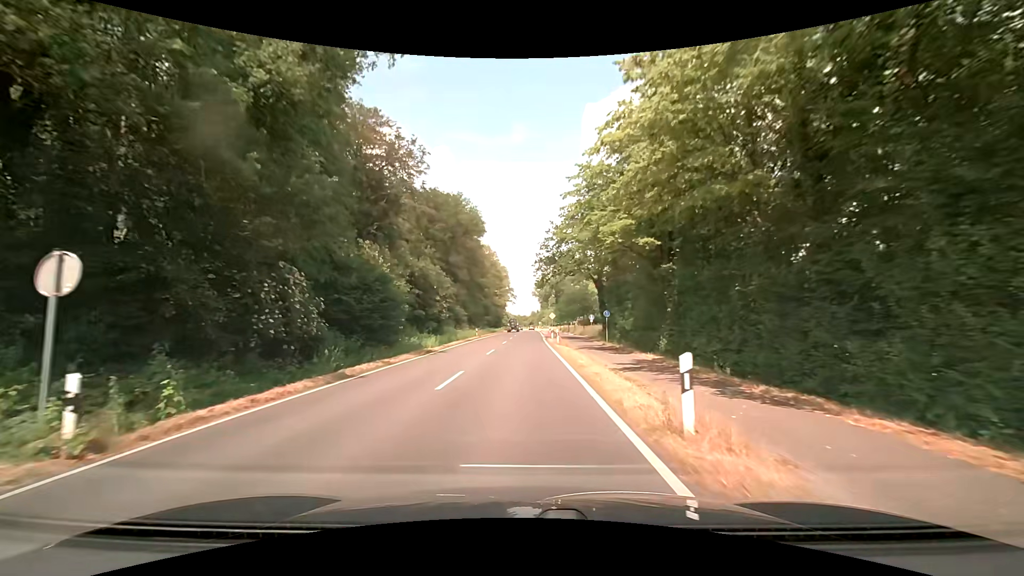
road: secondary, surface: asphalt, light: Day
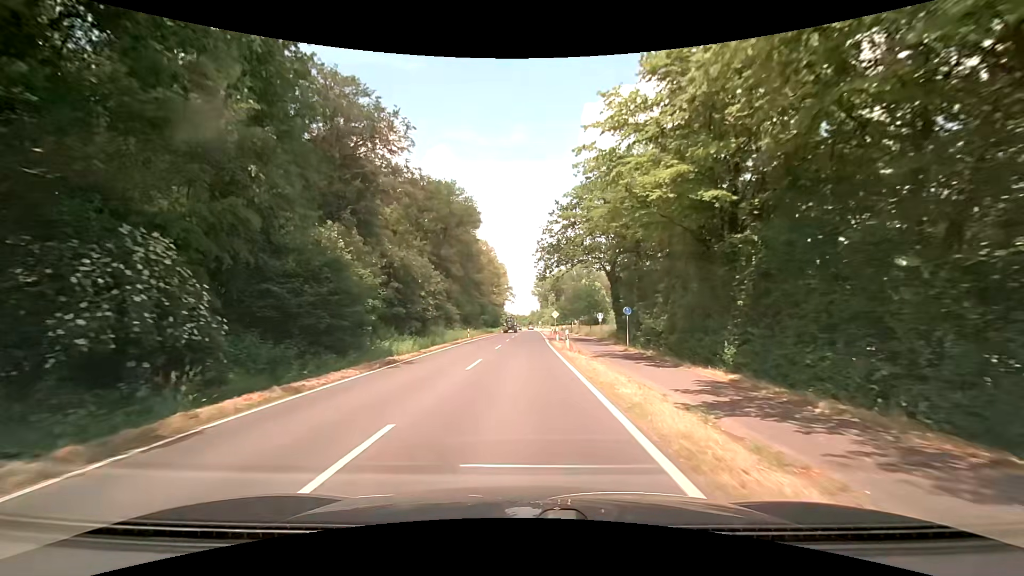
(0.0, +7.7) m; 0°
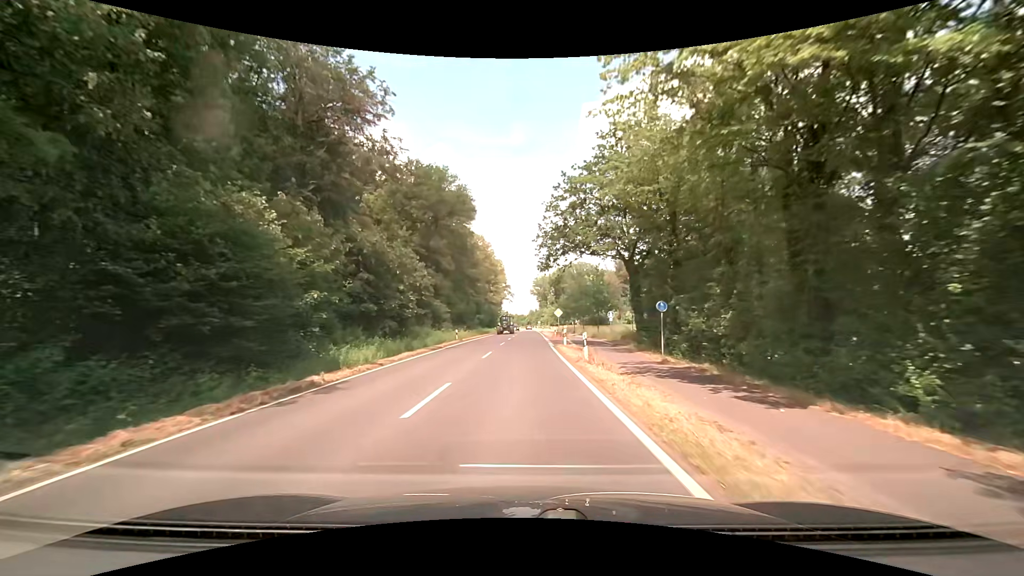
(0.0, +7.7) m; 0°
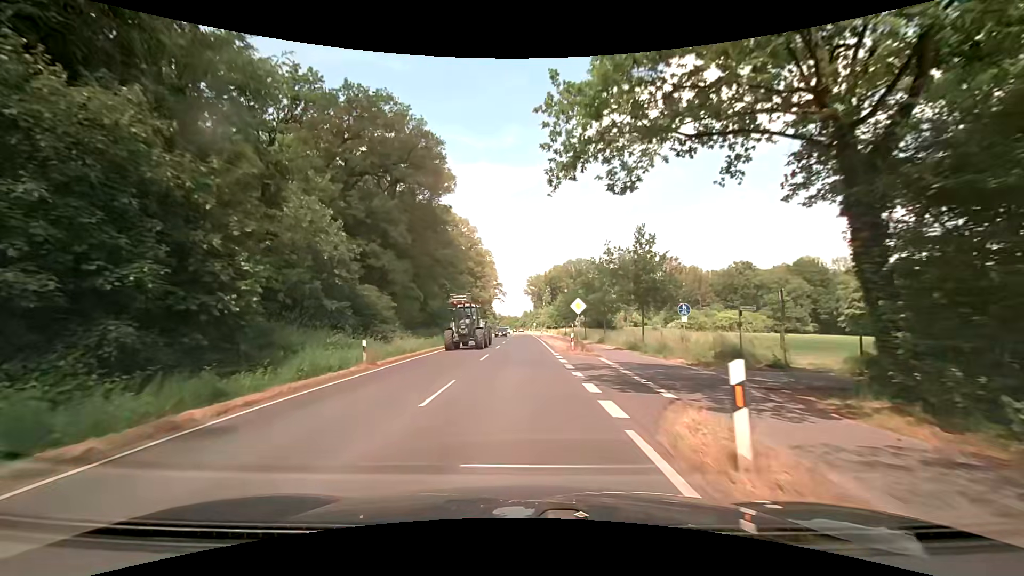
(+0.1, +23.0) m; +1°
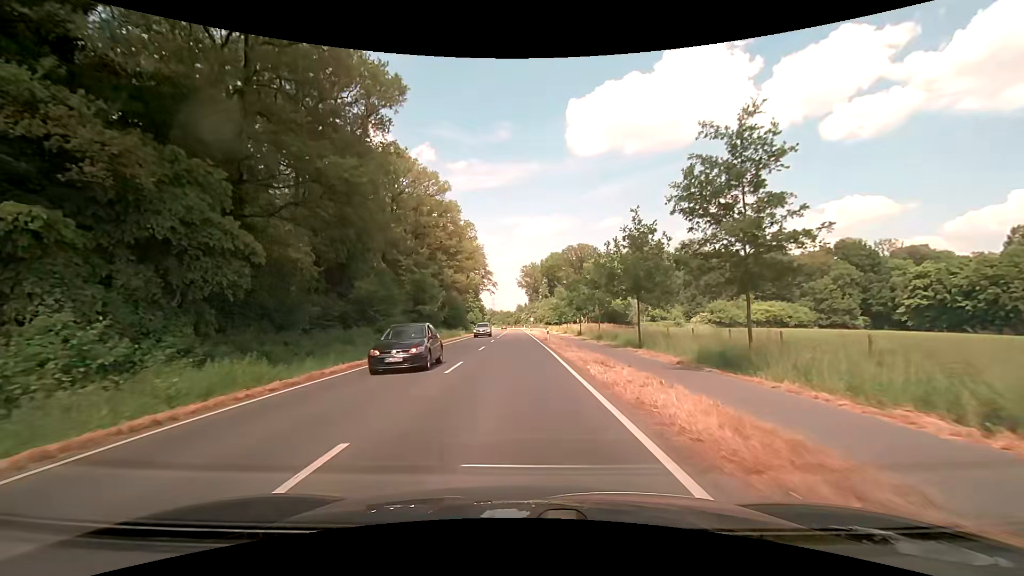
(0.0, +30.6) m; 0°
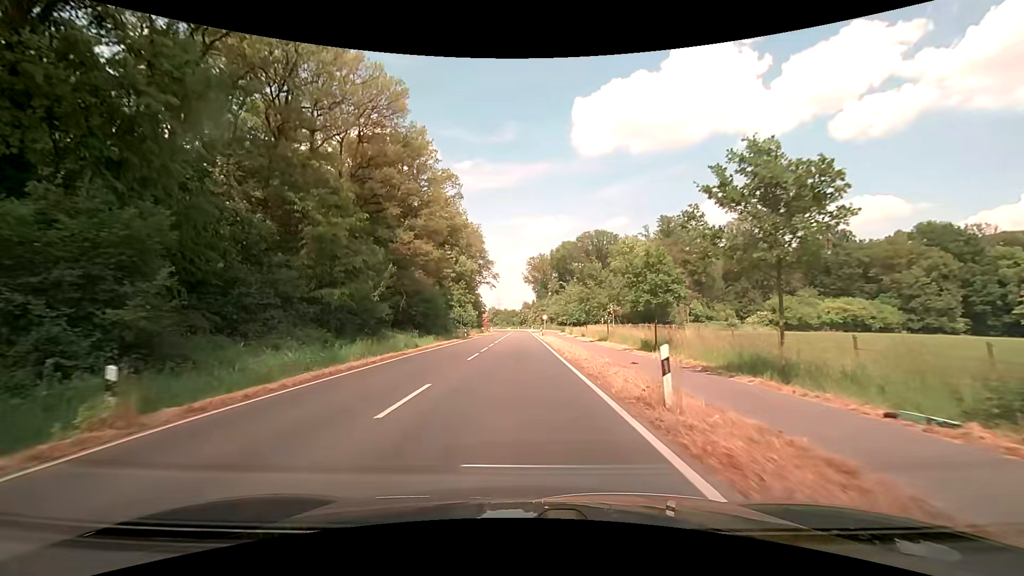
(-0.2, +30.8) m; -1°
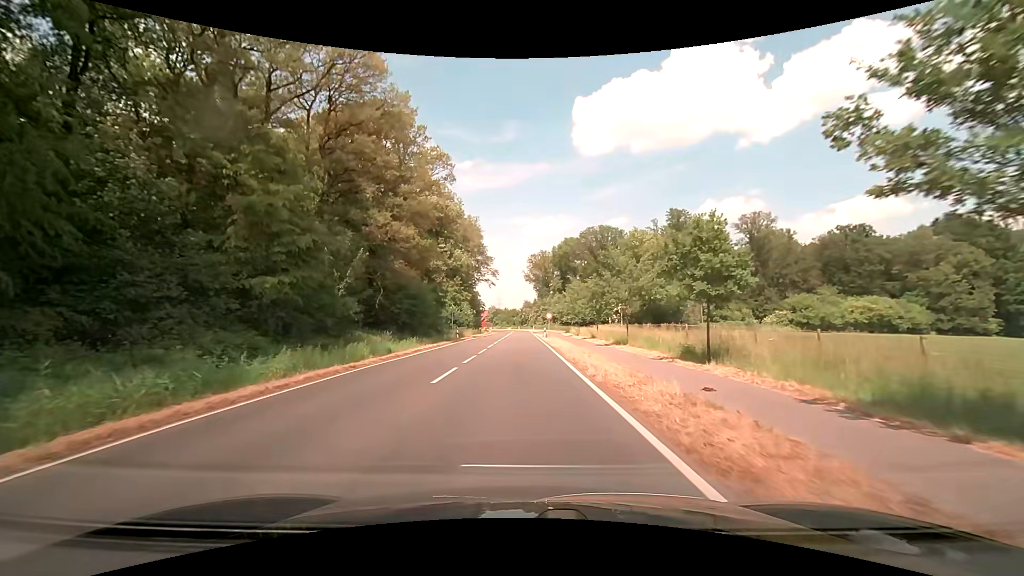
(0.0, +7.7) m; 0°
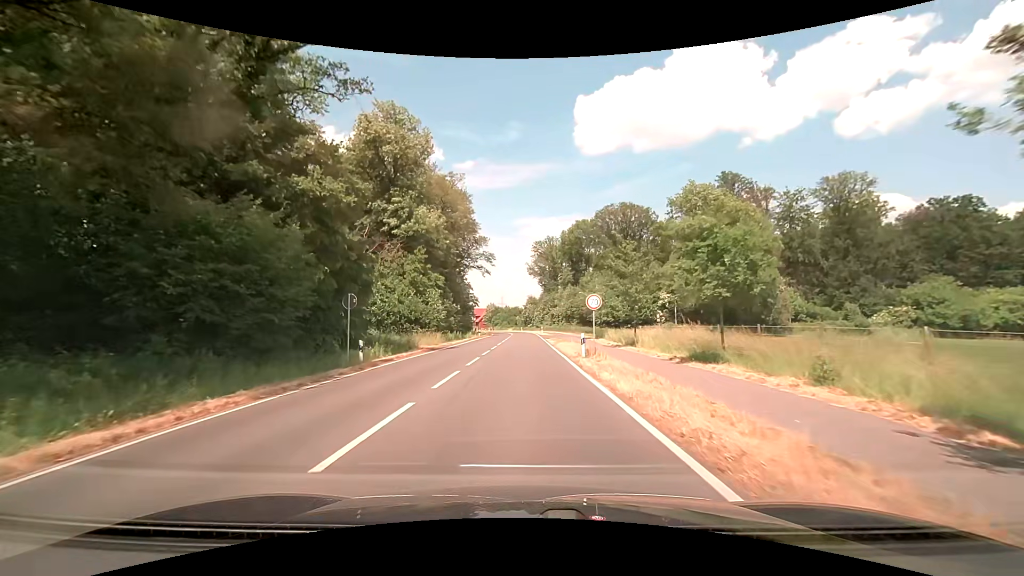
(0.0, +30.9) m; 0°
(0, +10) (0, +20) (0, +30) (0, +40) (0, +50) (0, +60) (0, +70) (0, +80) (0, +90) (-1, +100) m
